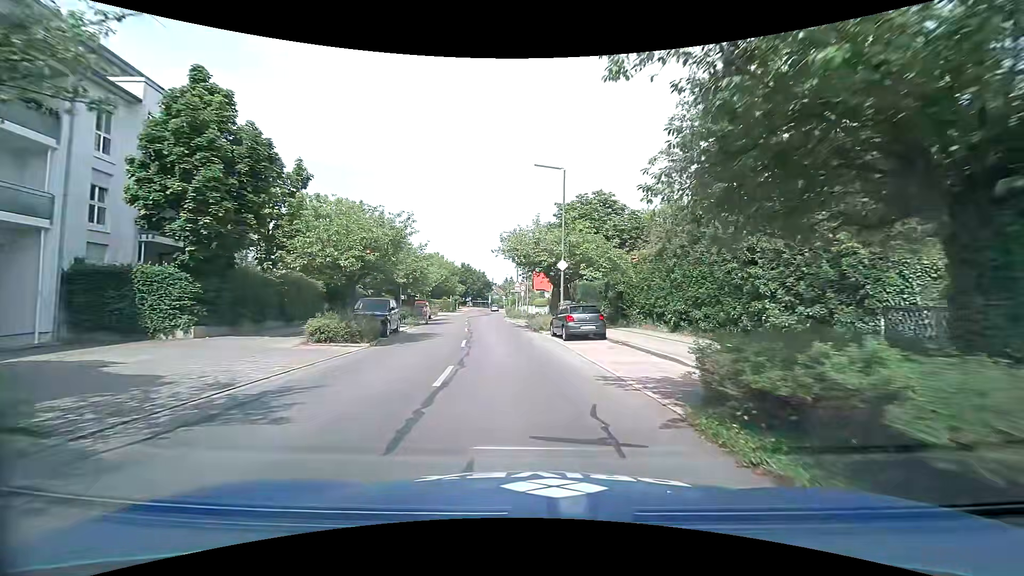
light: Day
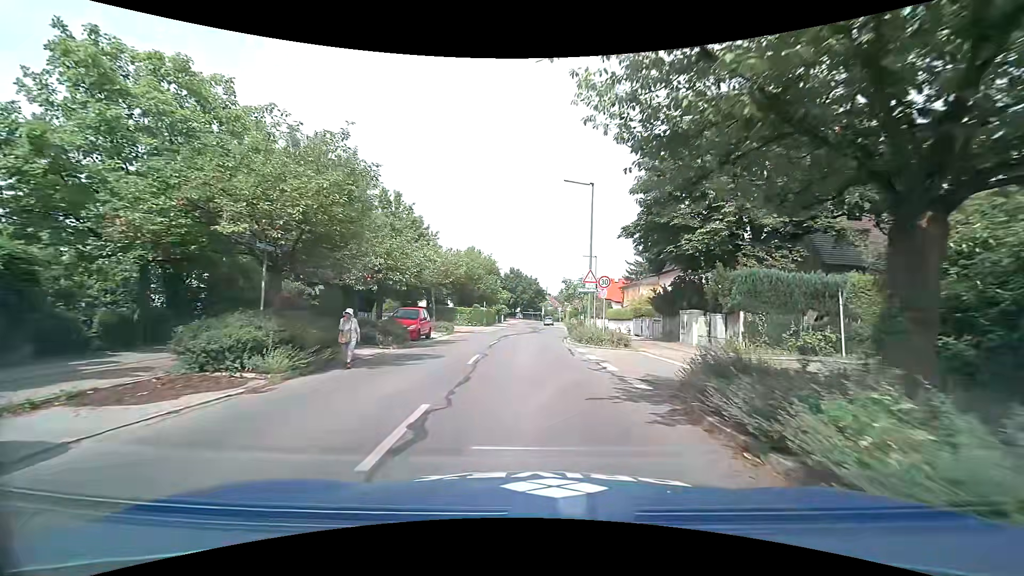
(-1.6, +22.5) m; -7°
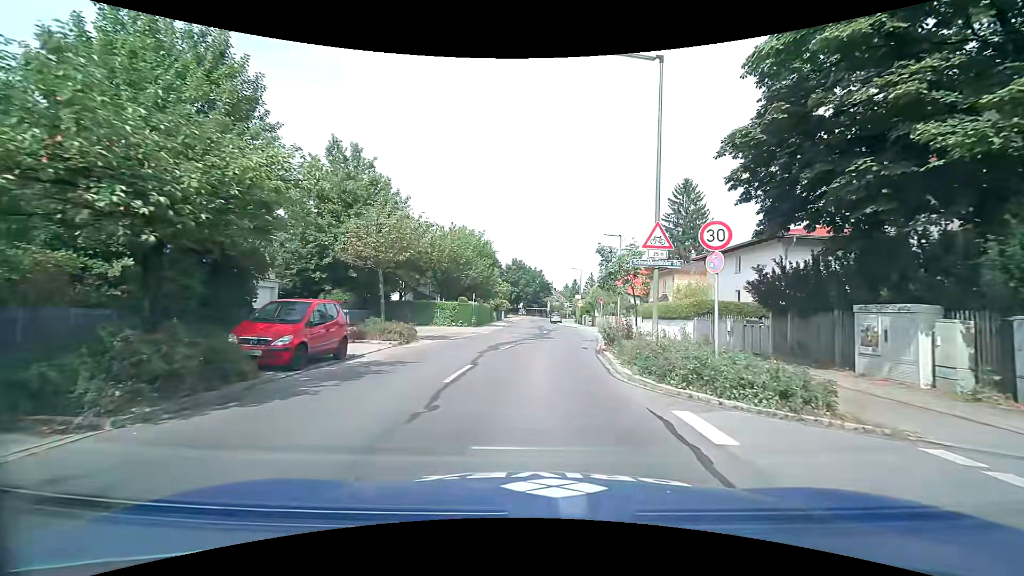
(-0.2, +12.8) m; 0°
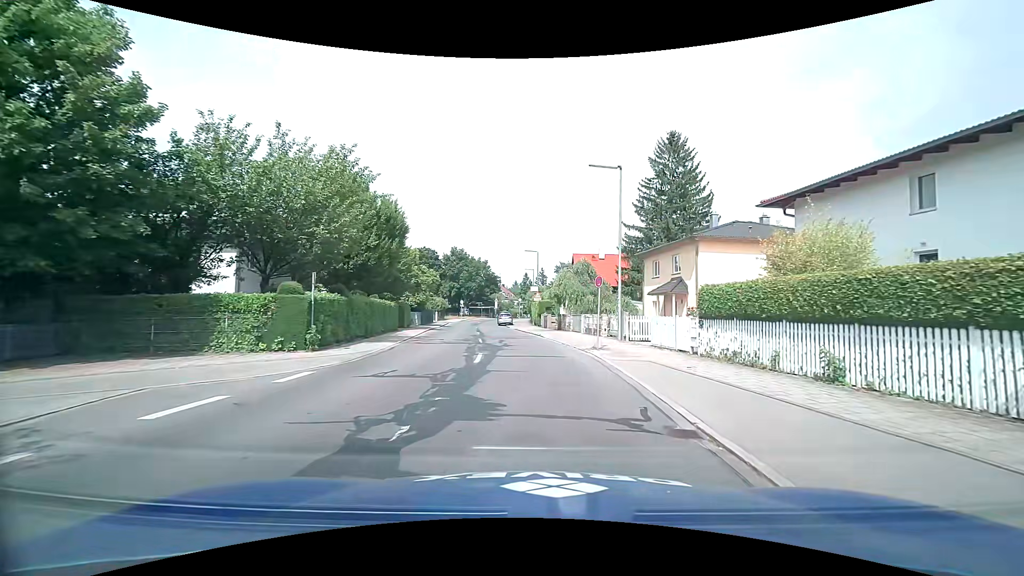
(+0.7, +20.5) m; +6°
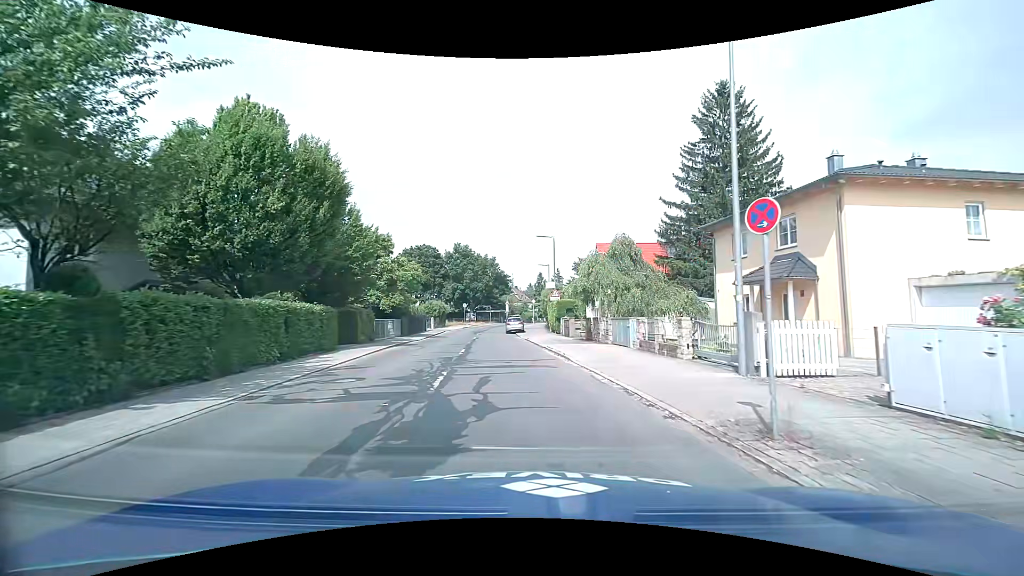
(0.0, +12.6) m; -2°
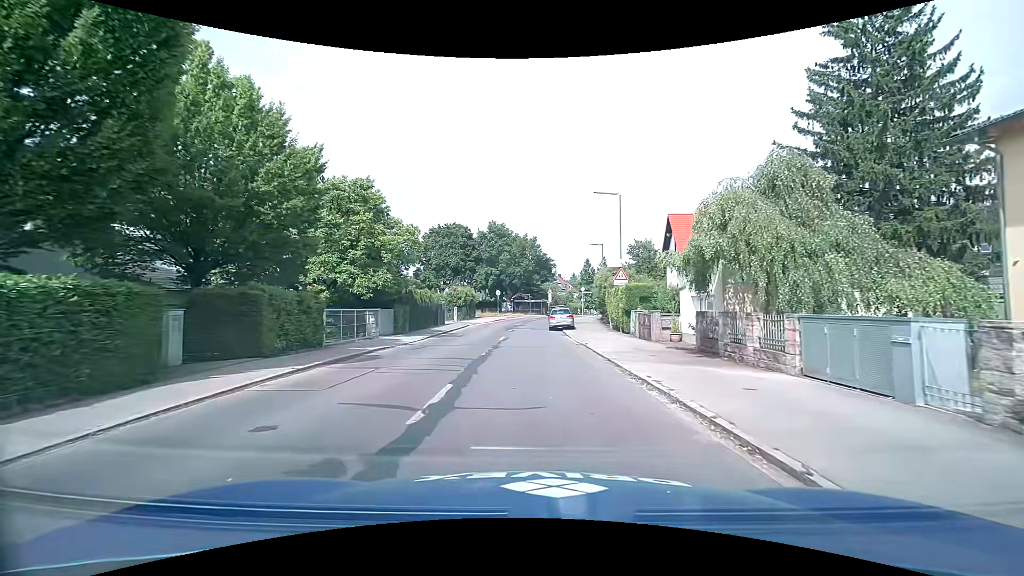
(-0.6, +12.6) m; -4°
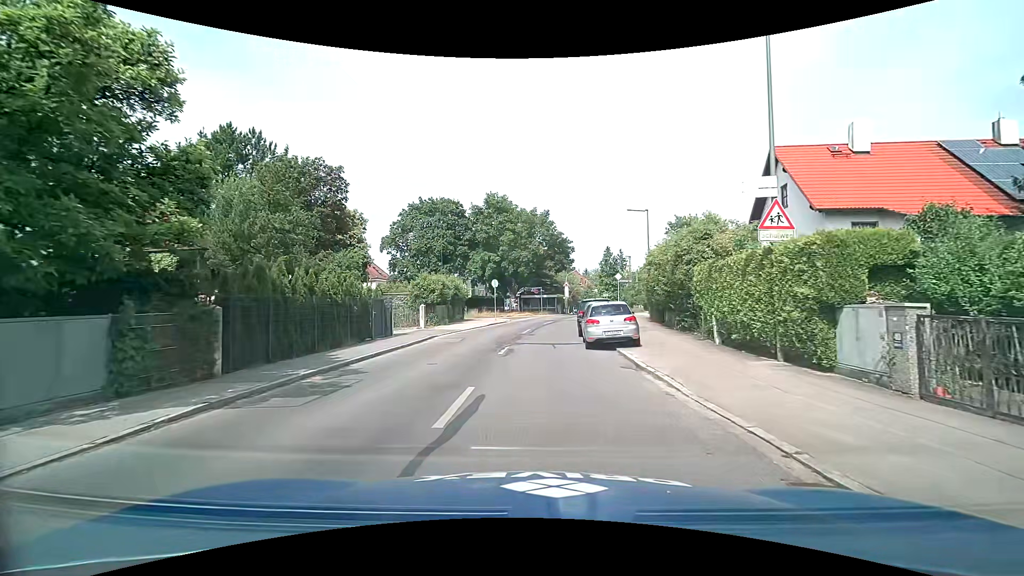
(-0.3, +17.4) m; -2°
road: tertiary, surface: asphalt
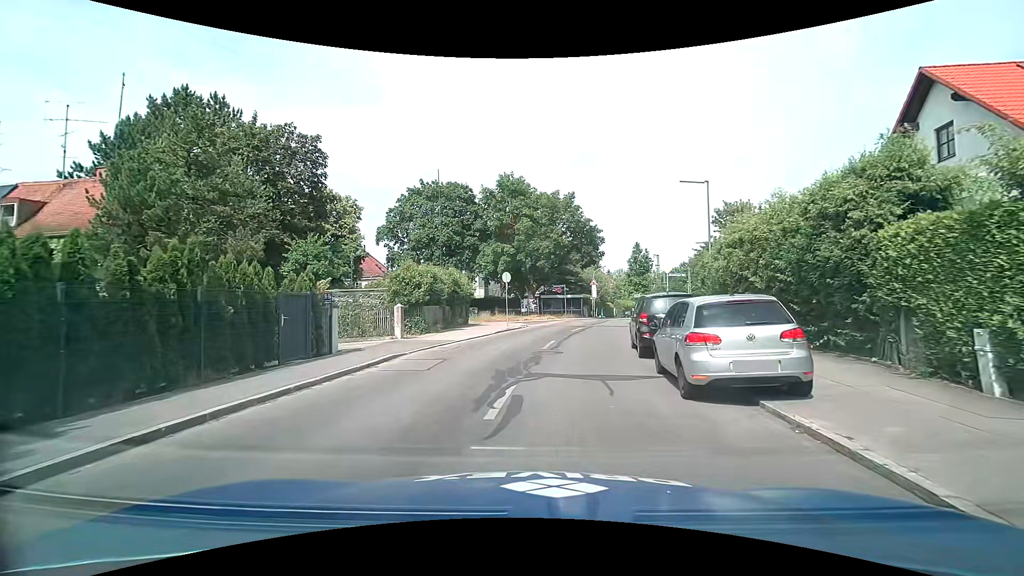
(0.0, +8.7) m; -3°
